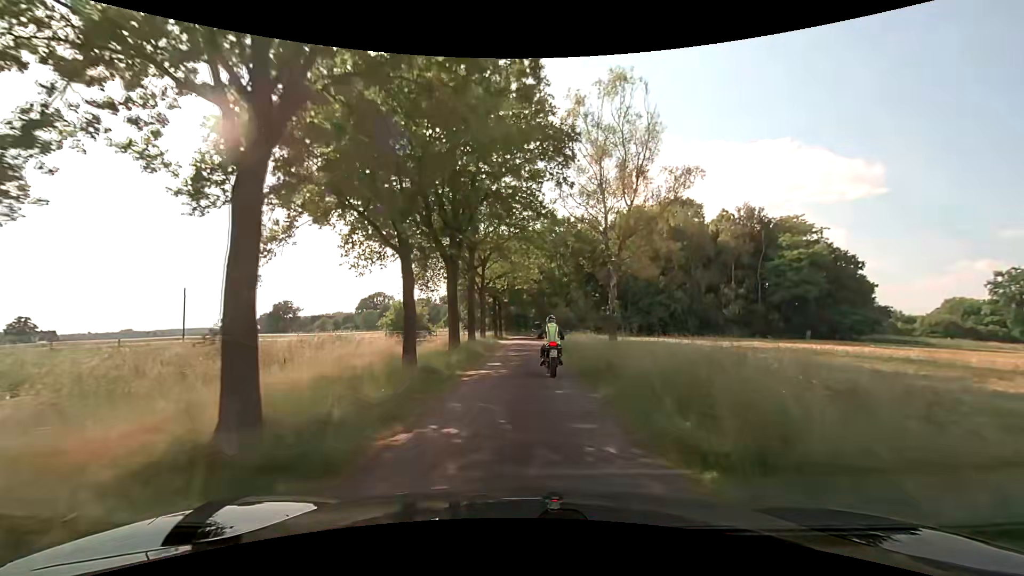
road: unclassified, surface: asphalt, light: Day
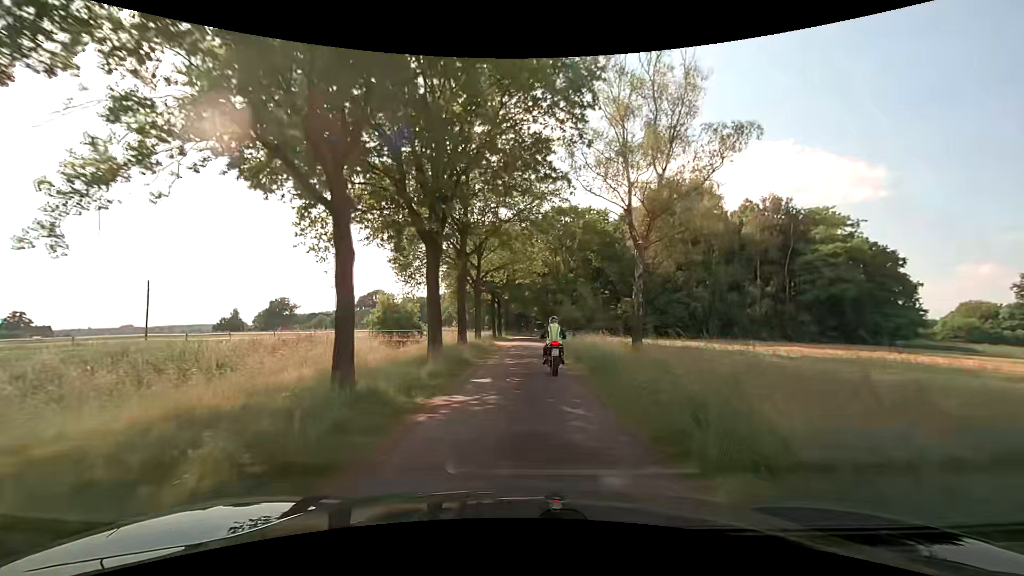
(0.0, +6.0) m; 0°
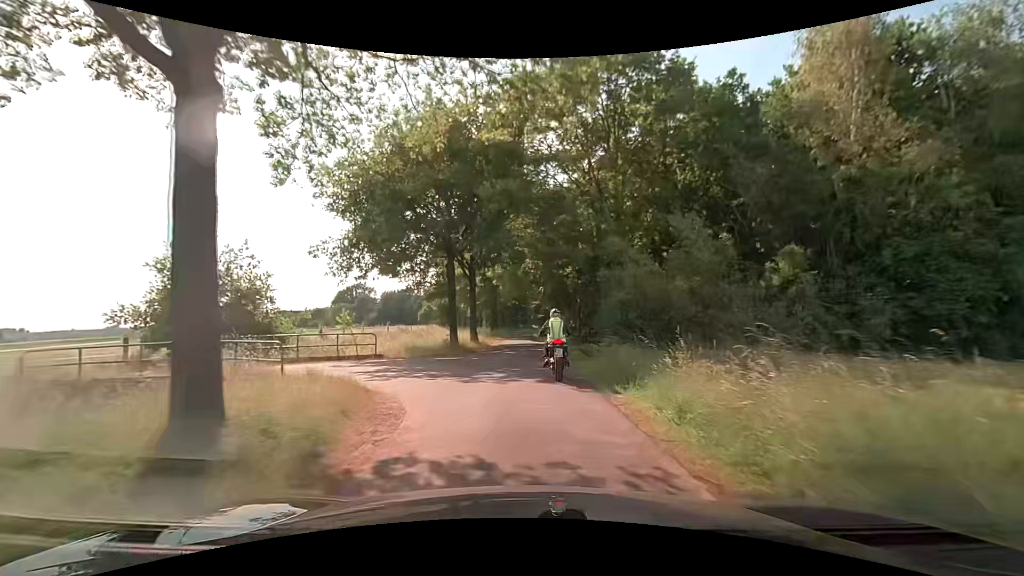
(+0.1, +32.6) m; 0°
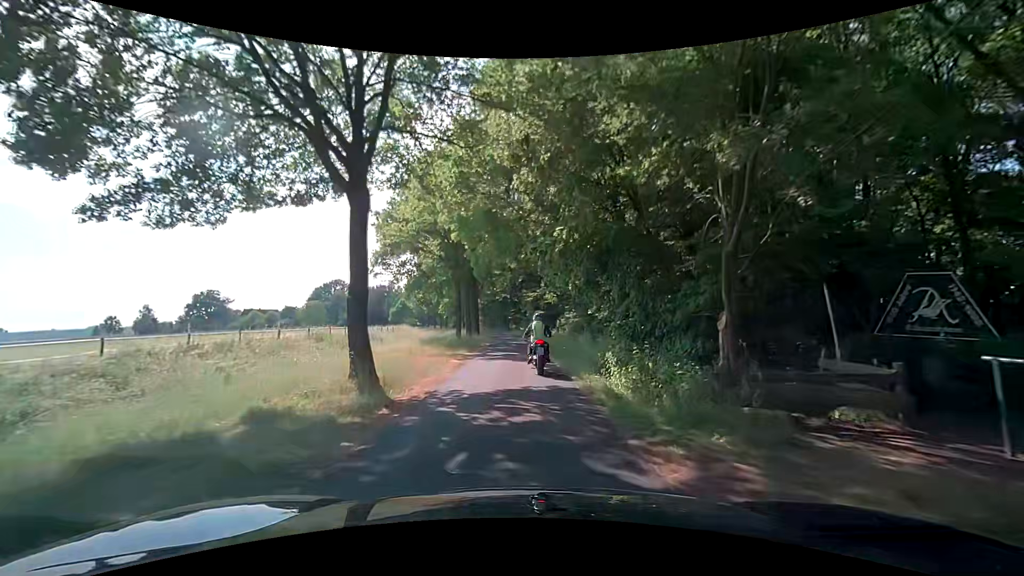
(+0.1, +24.2) m; 0°
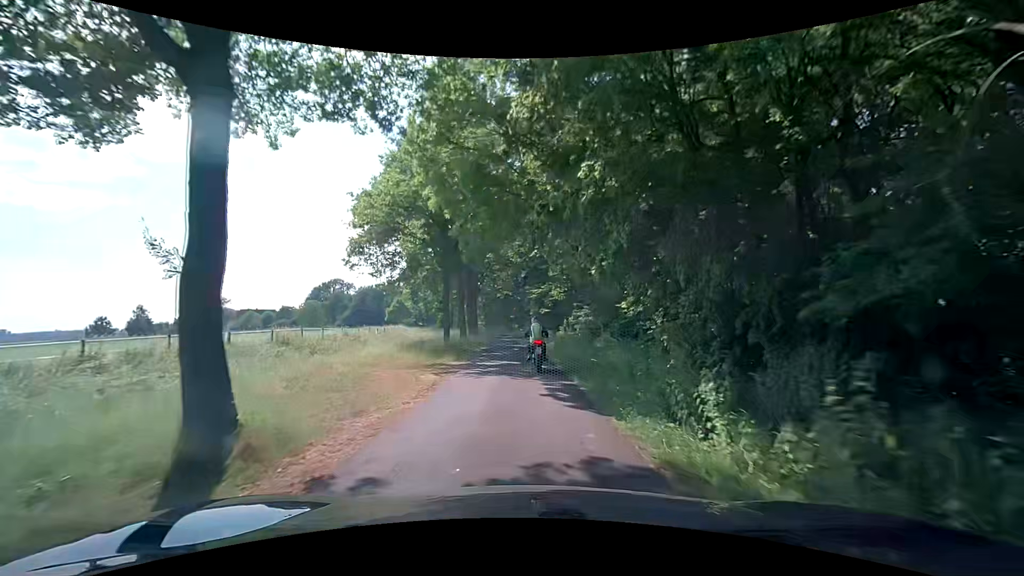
(0.0, +6.0) m; 0°
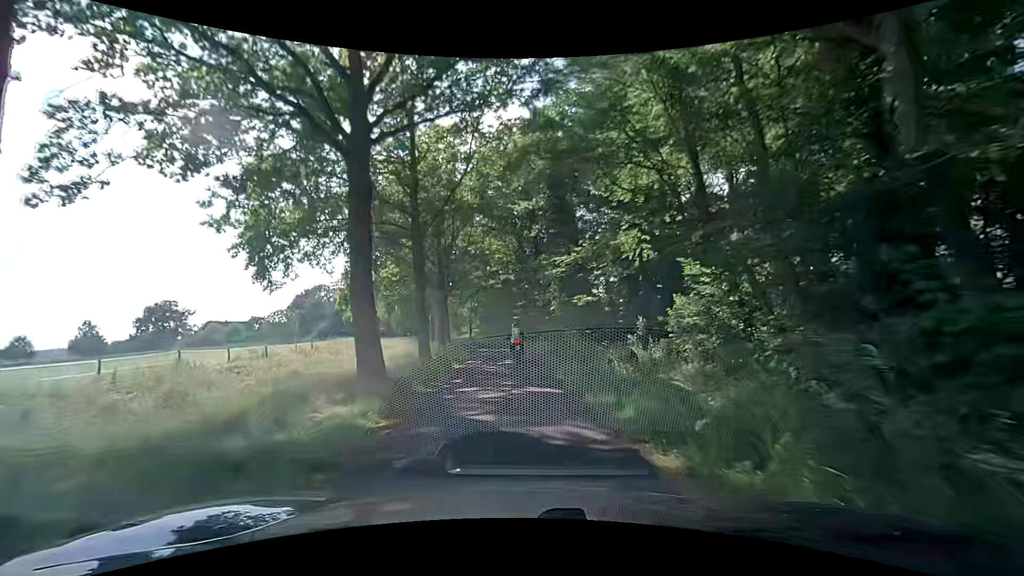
(-0.2, +32.2) m; -1°
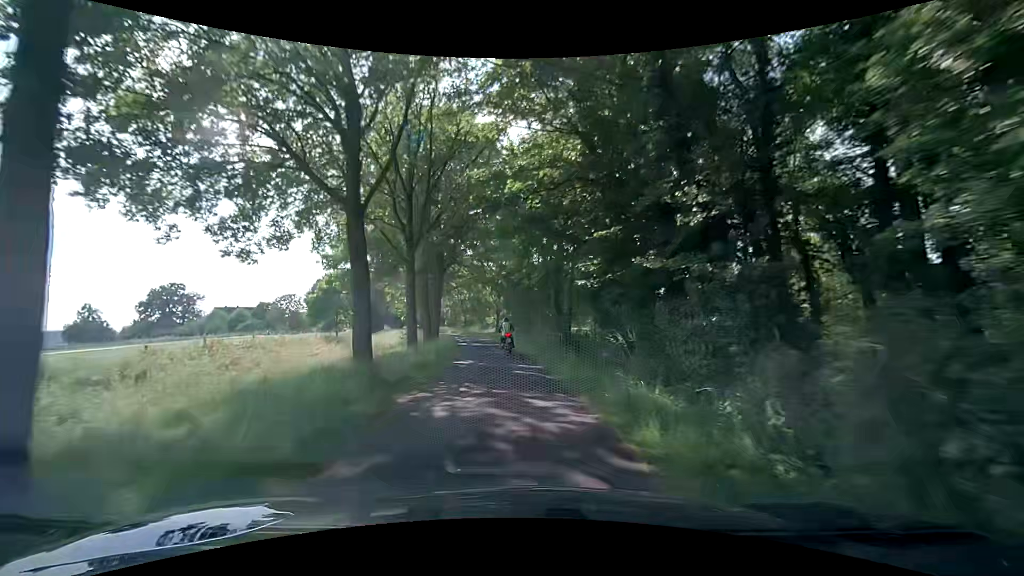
(-0.9, +28.7) m; -4°
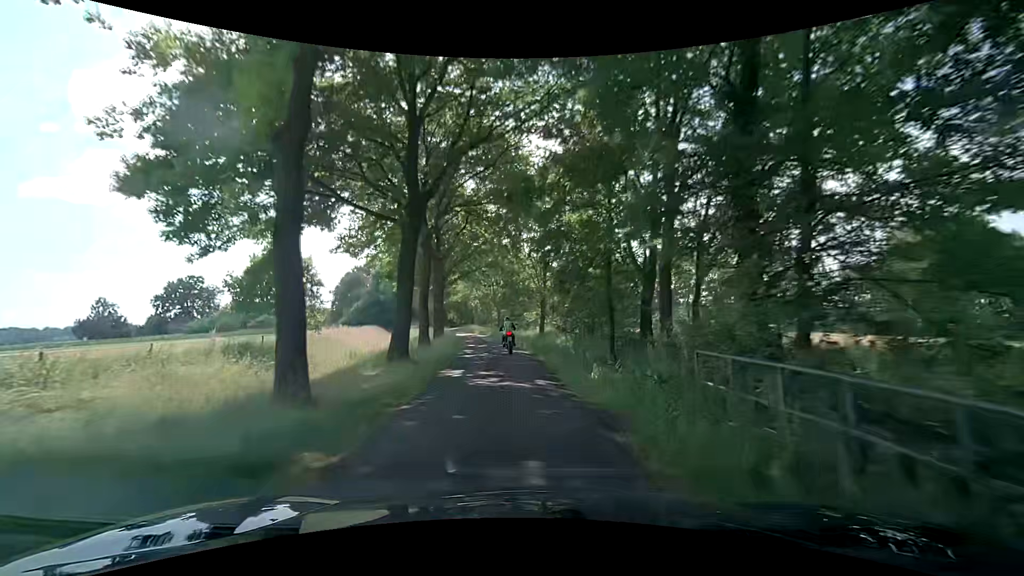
(-1.2, +22.4) m; -5°
(0, +10) (-1, +20) (-2, +30) (-3, +40) (-4, +50) (-6, +60) (-8, +69) (-10, +79) (-12, +89) (-15, +99) m
